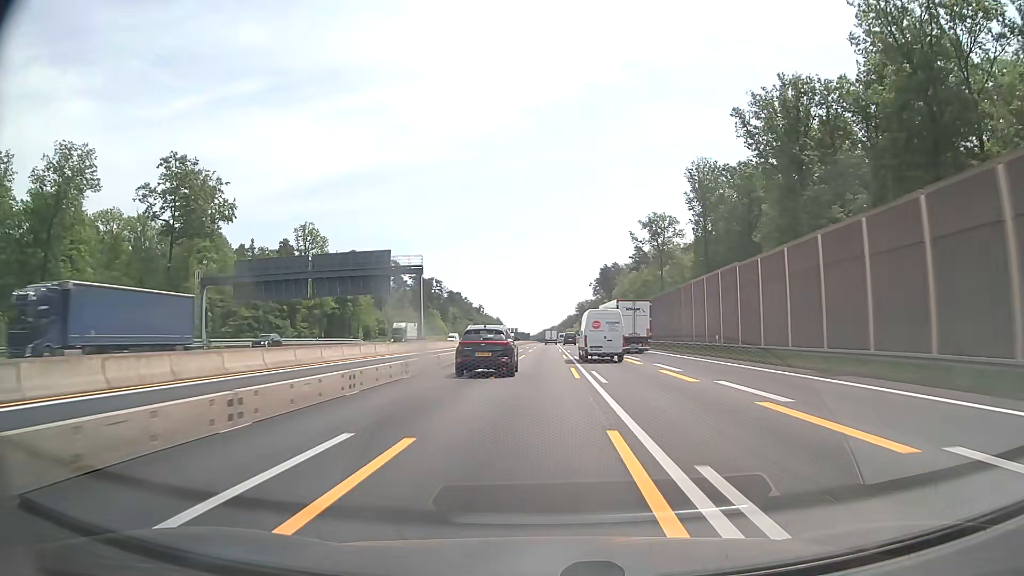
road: motorway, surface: asphalt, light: Day
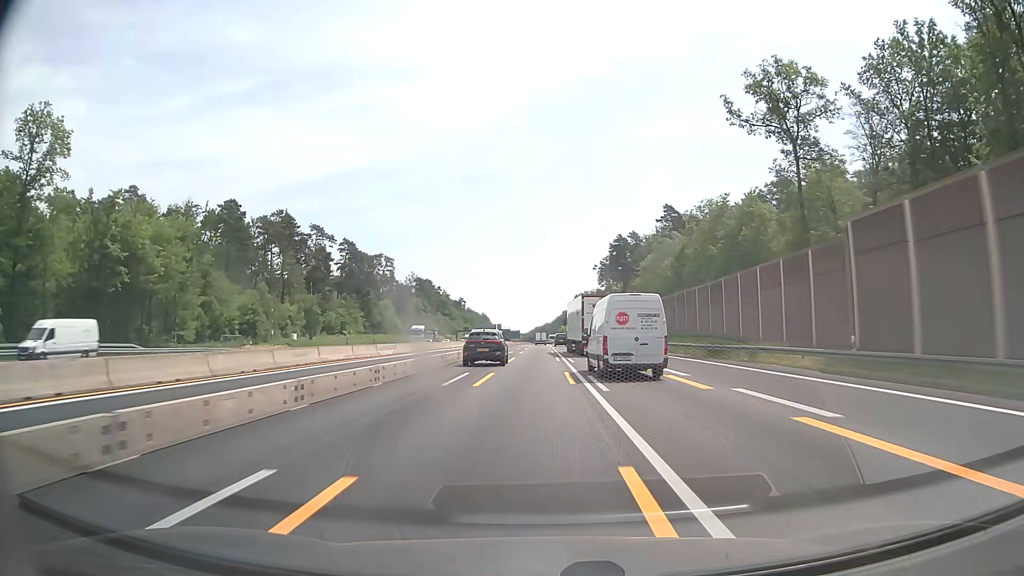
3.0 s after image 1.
(+0.9, +74.5) m; +1°
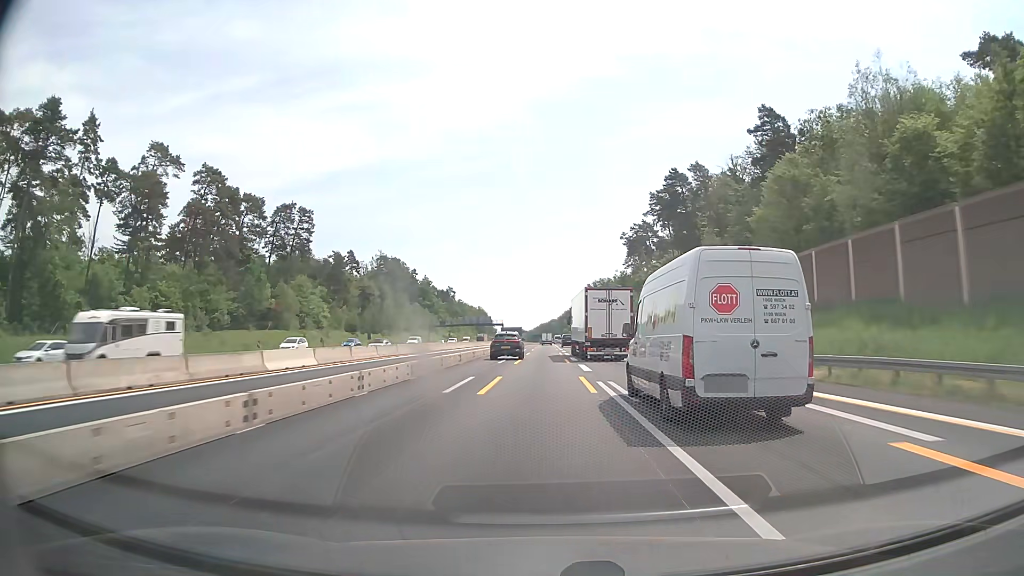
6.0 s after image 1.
(-0.6, +74.5) m; -1°
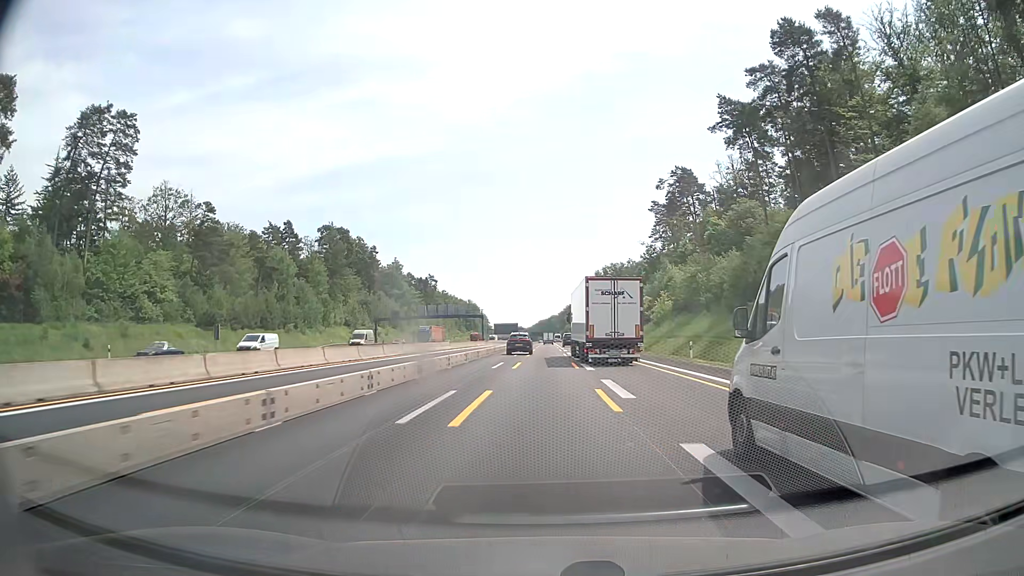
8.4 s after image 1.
(+0.1, +59.4) m; 0°
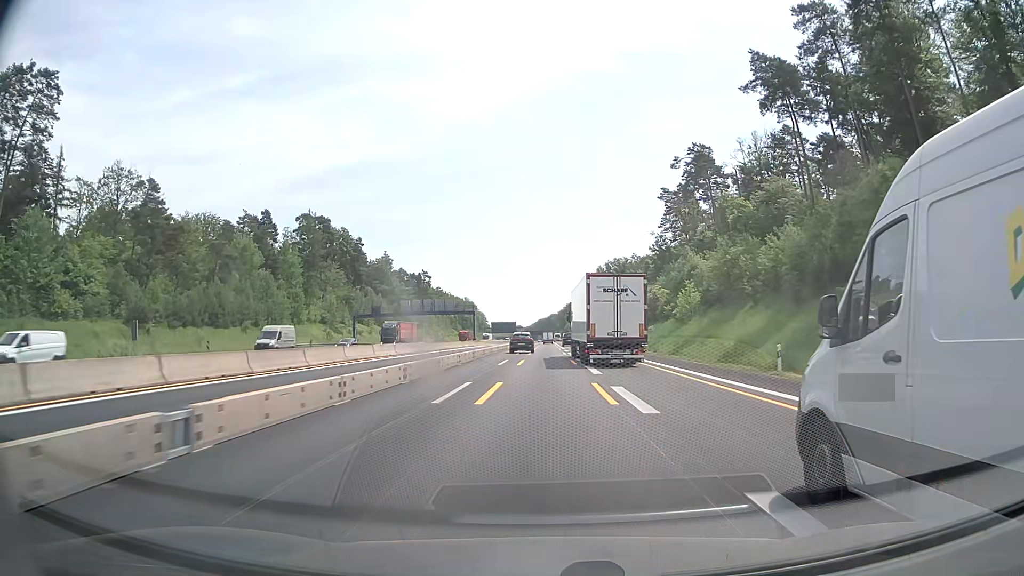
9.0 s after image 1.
(0.0, +14.9) m; 0°
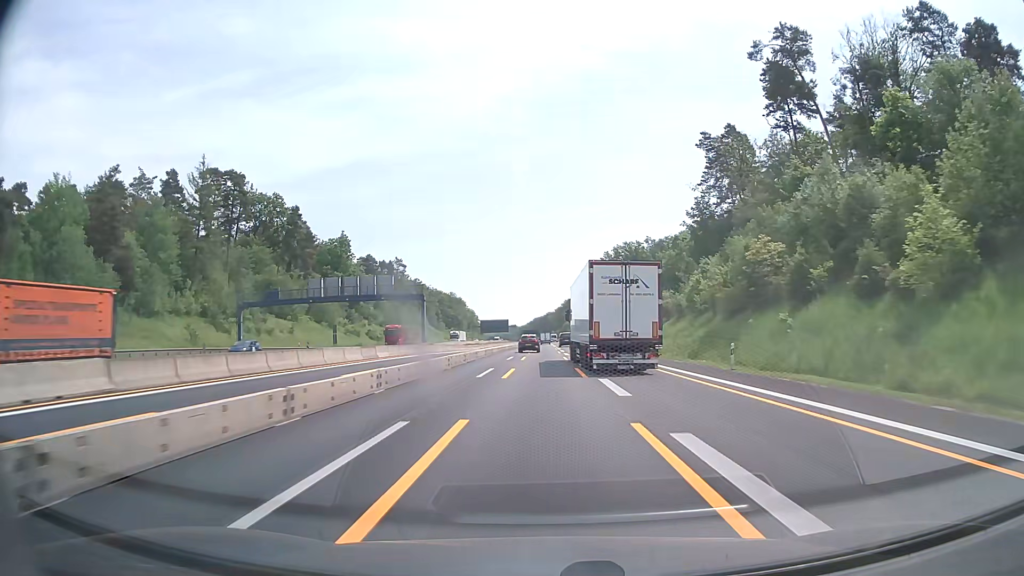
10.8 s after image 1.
(+0.1, +44.7) m; 0°
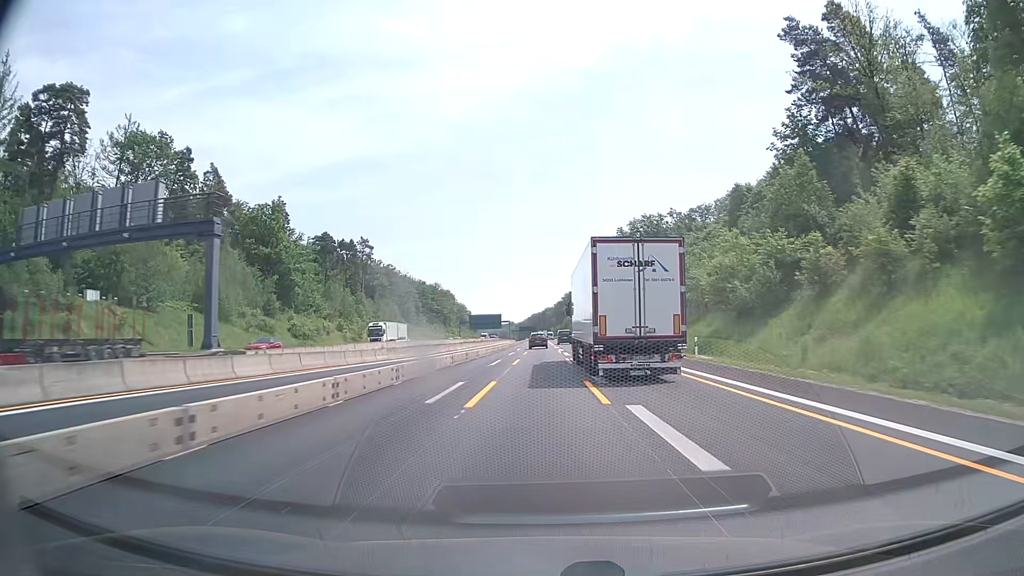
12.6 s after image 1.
(0.0, +44.7) m; 0°
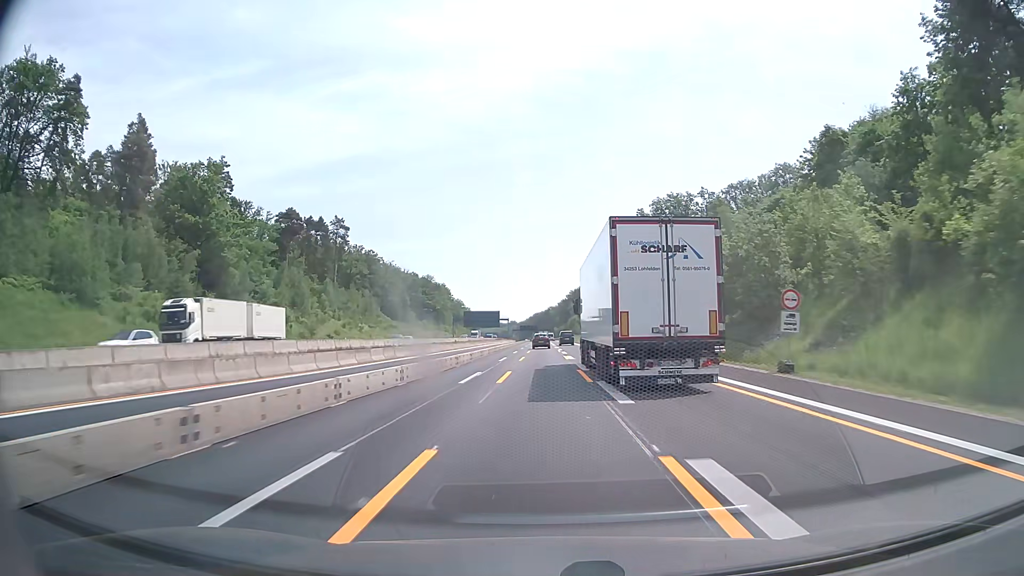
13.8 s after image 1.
(-0.1, +29.6) m; 0°
(0, +10) (0, +20) (0, +30) (0, +40) (0, +50) (0, +60) (0, +70) (0, +80) (0, +90) (0, +100) m
